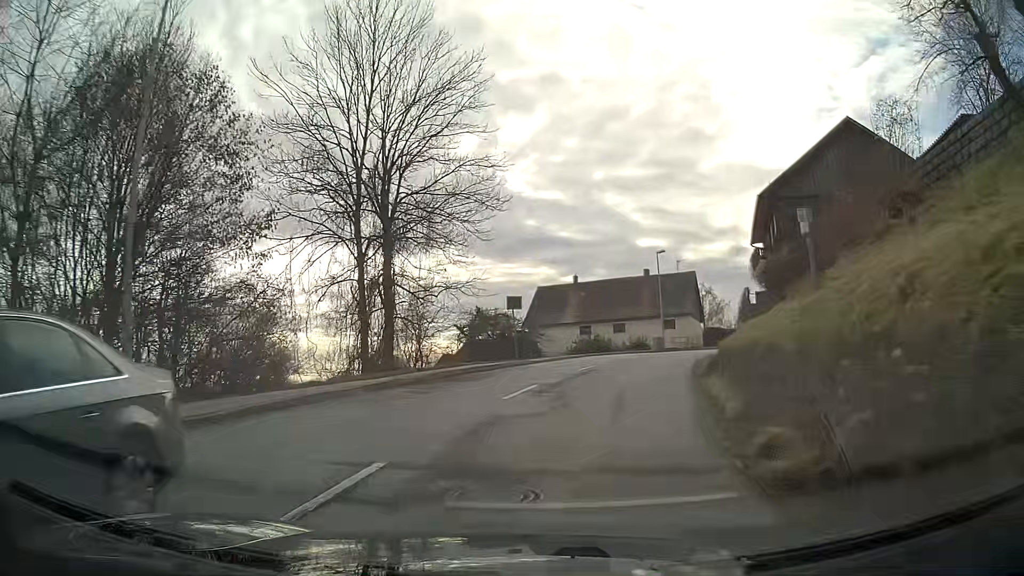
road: secondary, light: Day
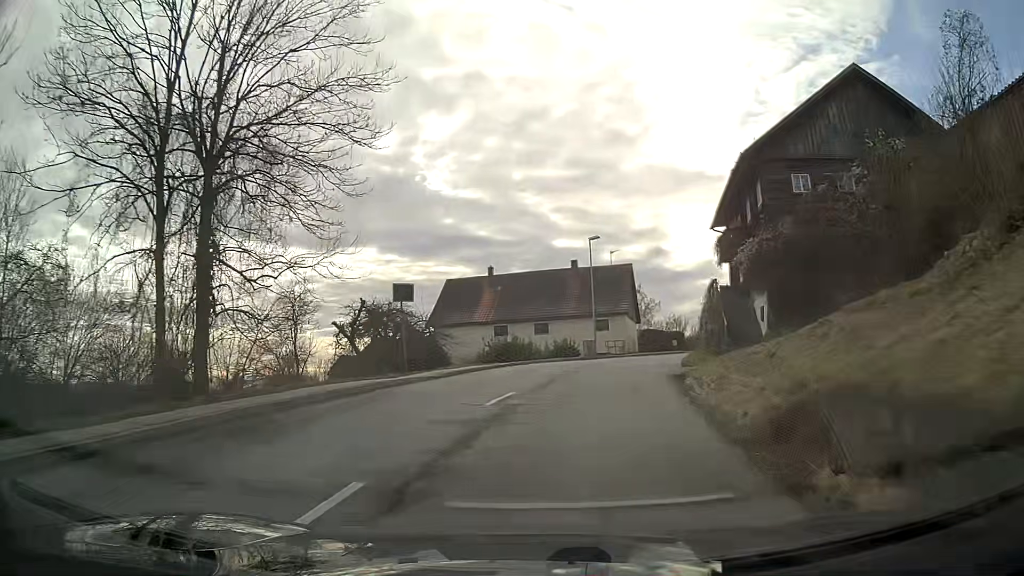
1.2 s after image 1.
(+0.6, +9.6) m; +7°
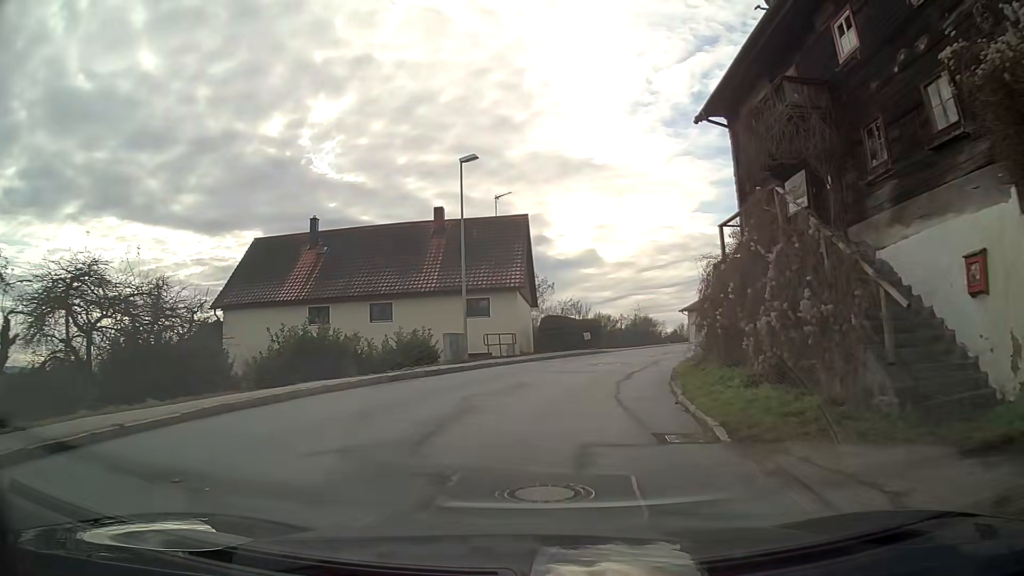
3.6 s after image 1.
(+1.8, +19.4) m; +10°
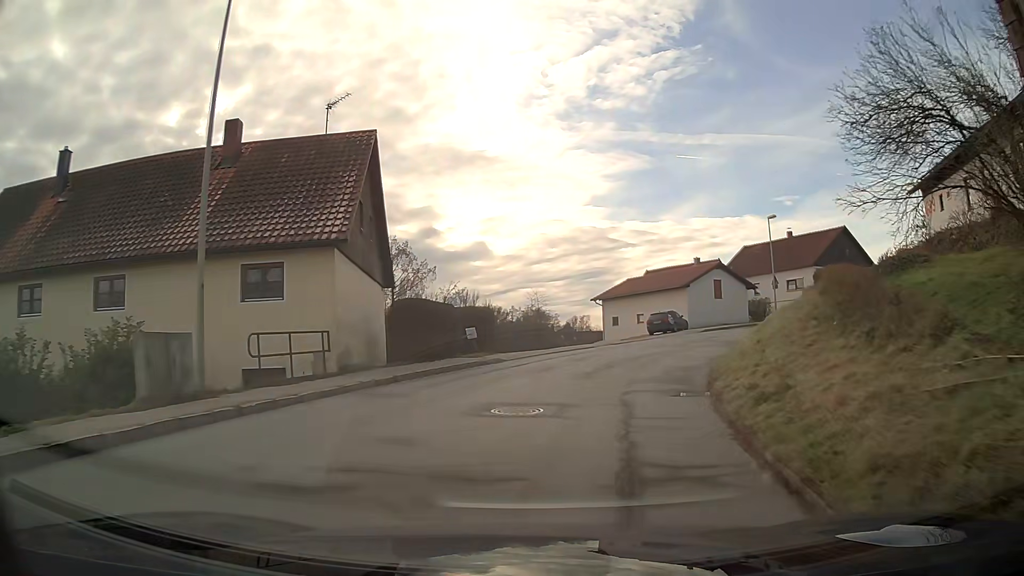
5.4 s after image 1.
(+1.0, +14.8) m; +9°
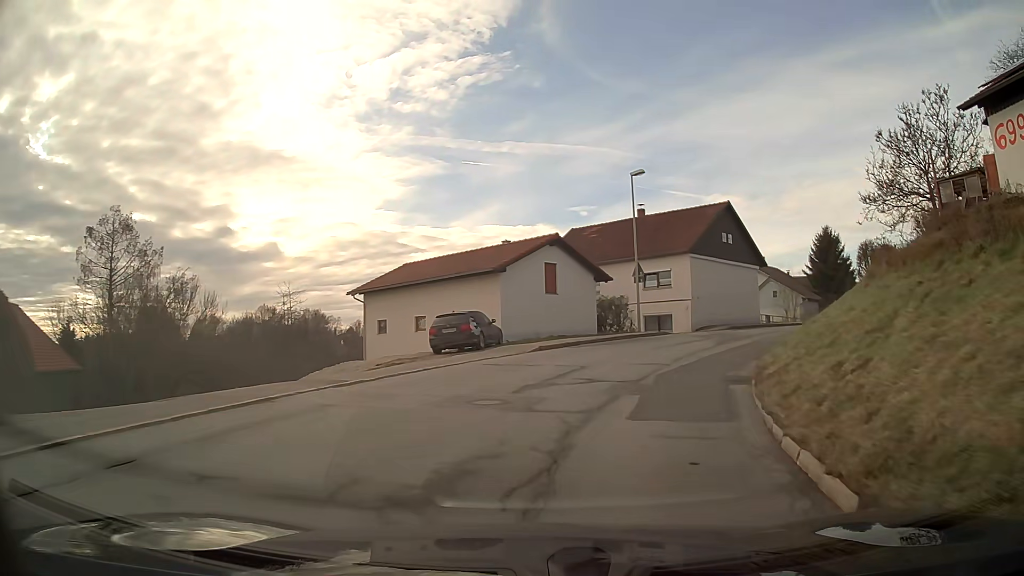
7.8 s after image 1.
(+3.2, +19.3) m; +20°
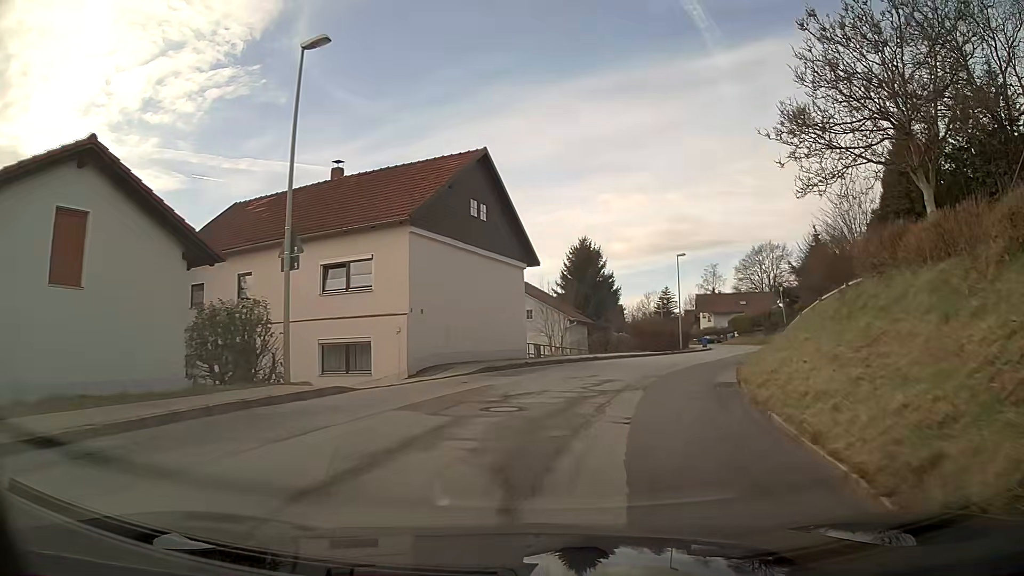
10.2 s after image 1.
(+3.9, +18.6) m; +23°
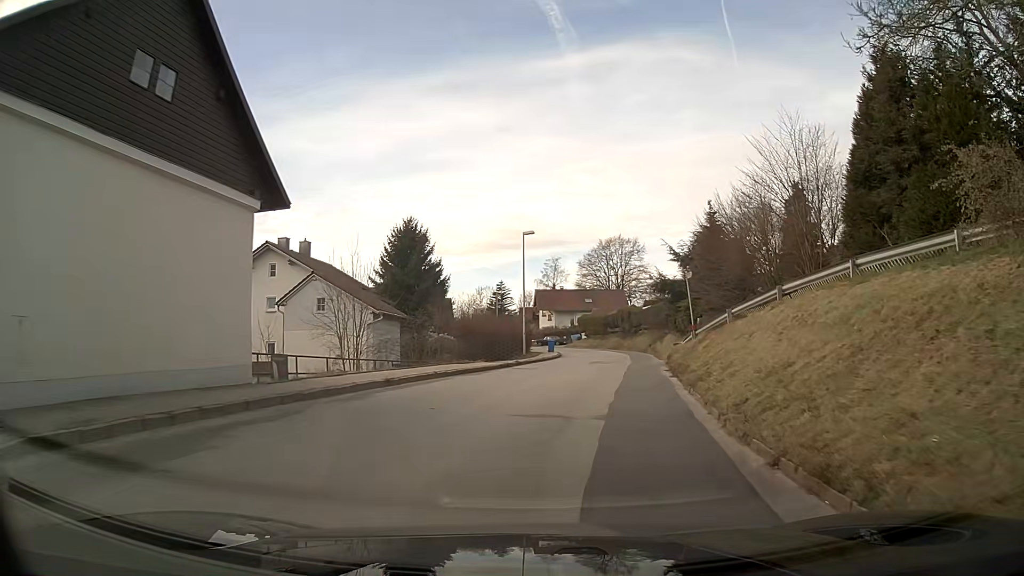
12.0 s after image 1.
(+1.8, +13.9) m; +14°
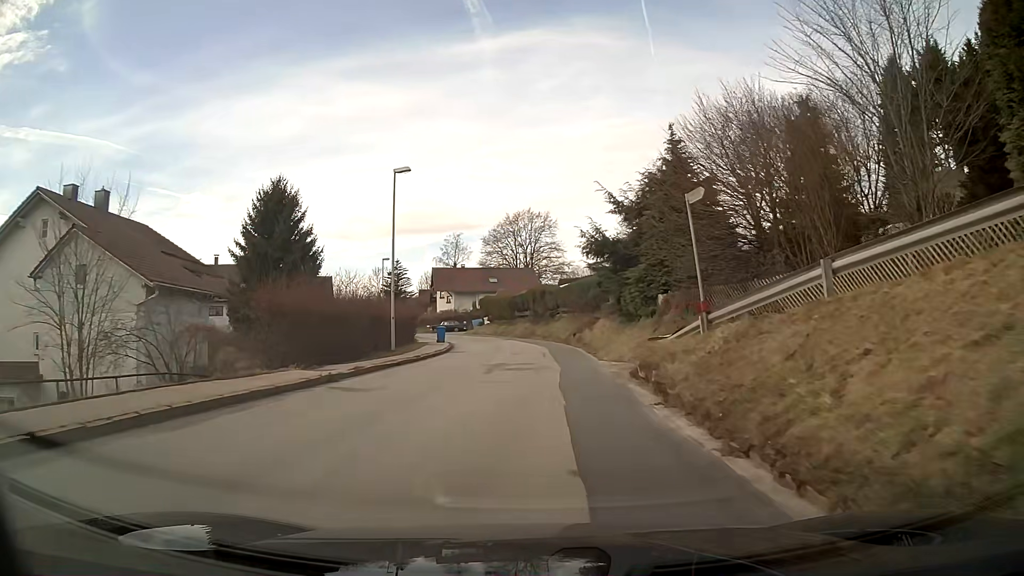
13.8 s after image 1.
(+1.0, +14.9) m; +6°
(0, +10) (0, +20) (0, +30) (0, +40) (-2, +50) (-5, +59) (-8, +69) (-13, +78) (-18, +86) (-24, +94) m
